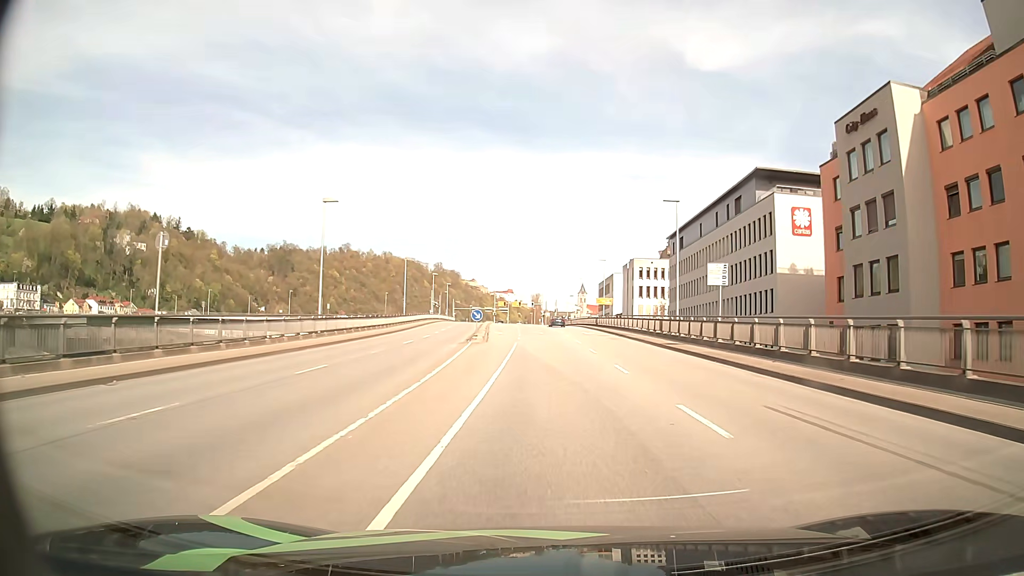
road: primary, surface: asphalt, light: Day
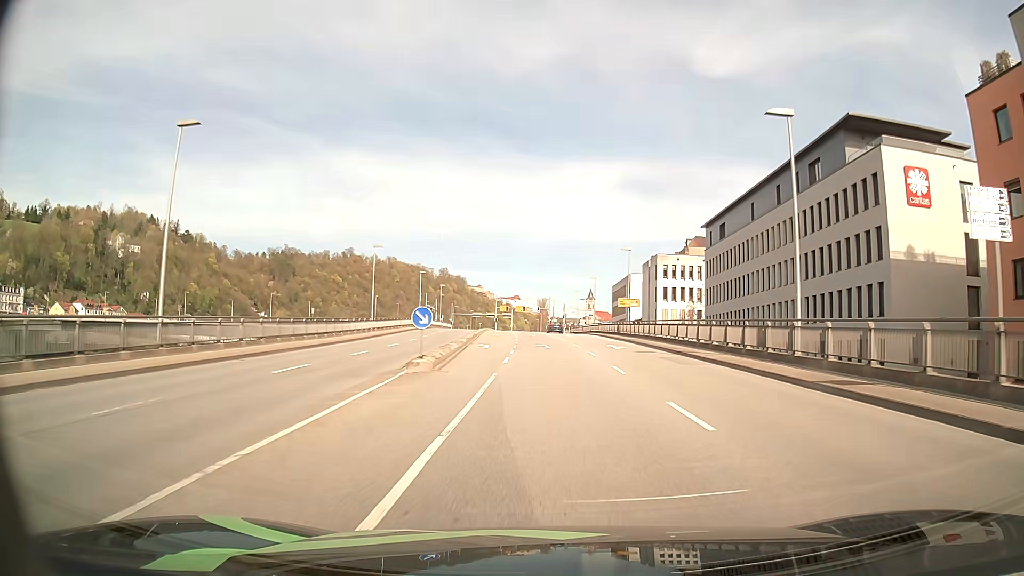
(-0.1, +17.6) m; -1°
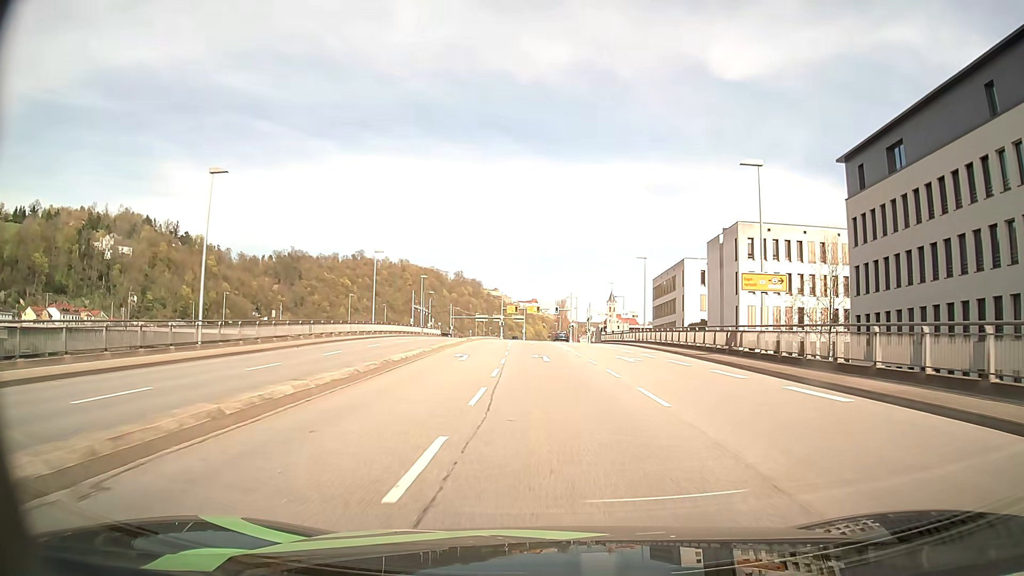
(-0.4, +34.4) m; -2°
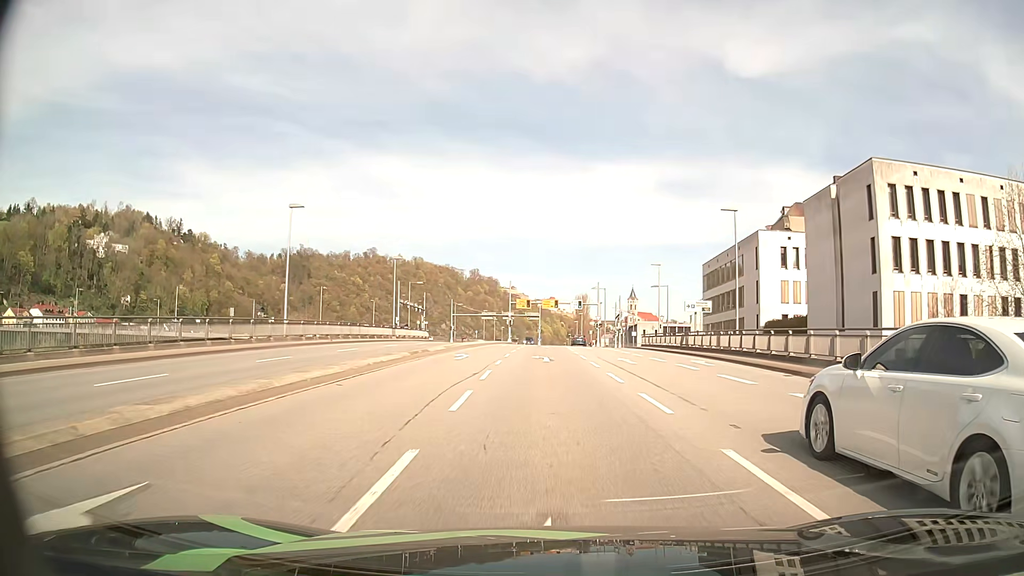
(-0.2, +25.3) m; -1°
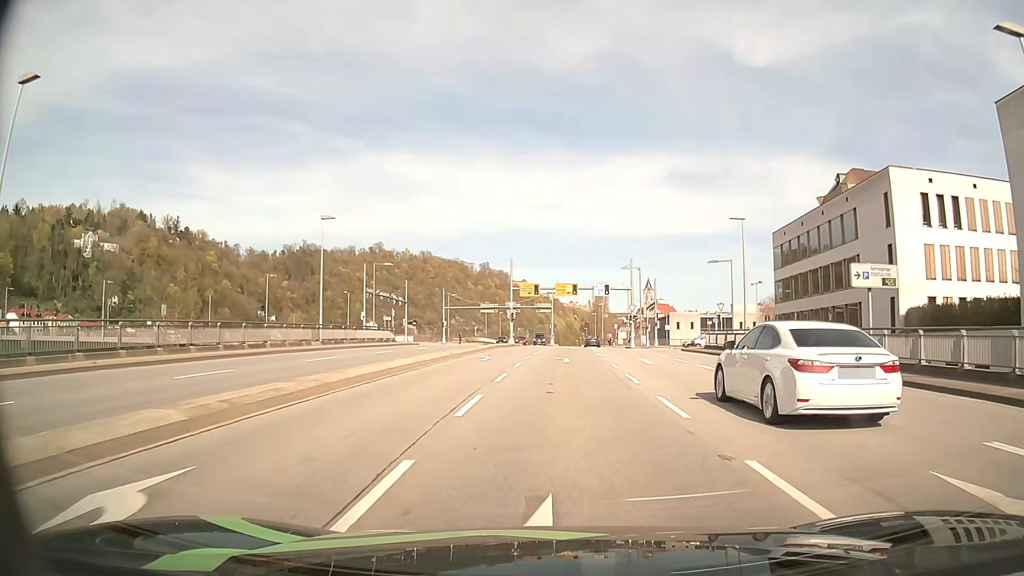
(-0.3, +24.2) m; -1°
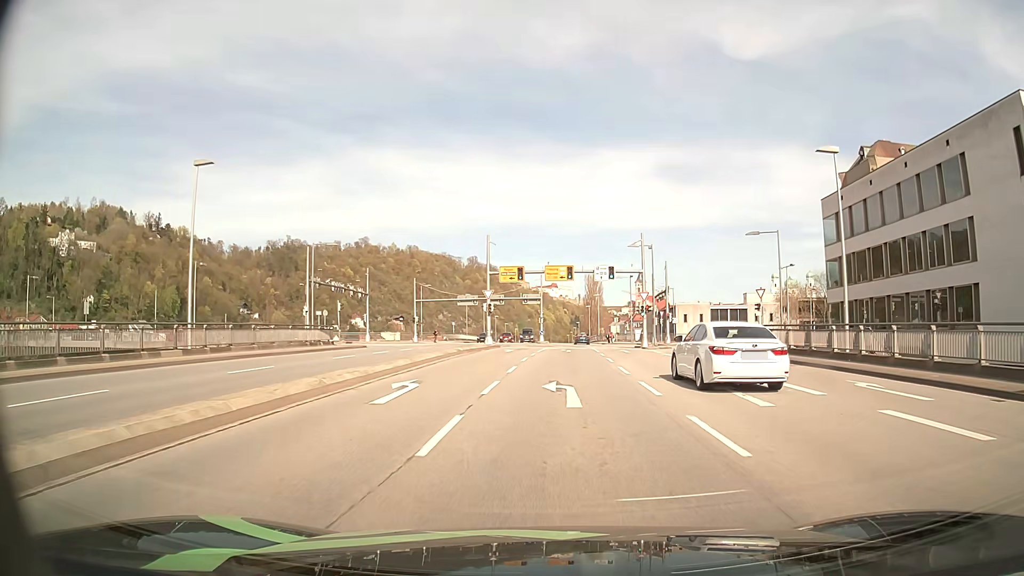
(+0.1, +14.9) m; +1°
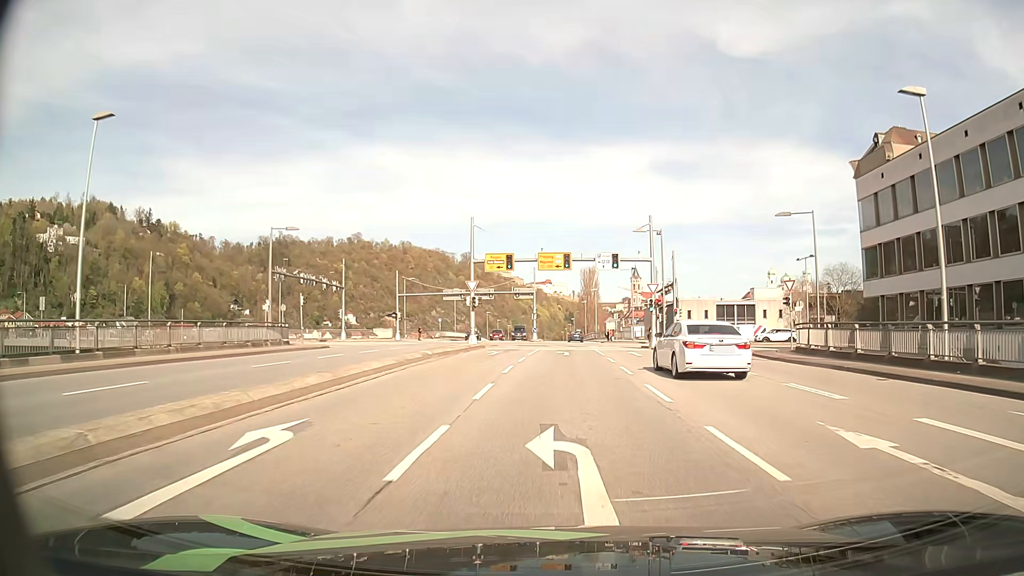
(0.0, +7.1) m; +1°
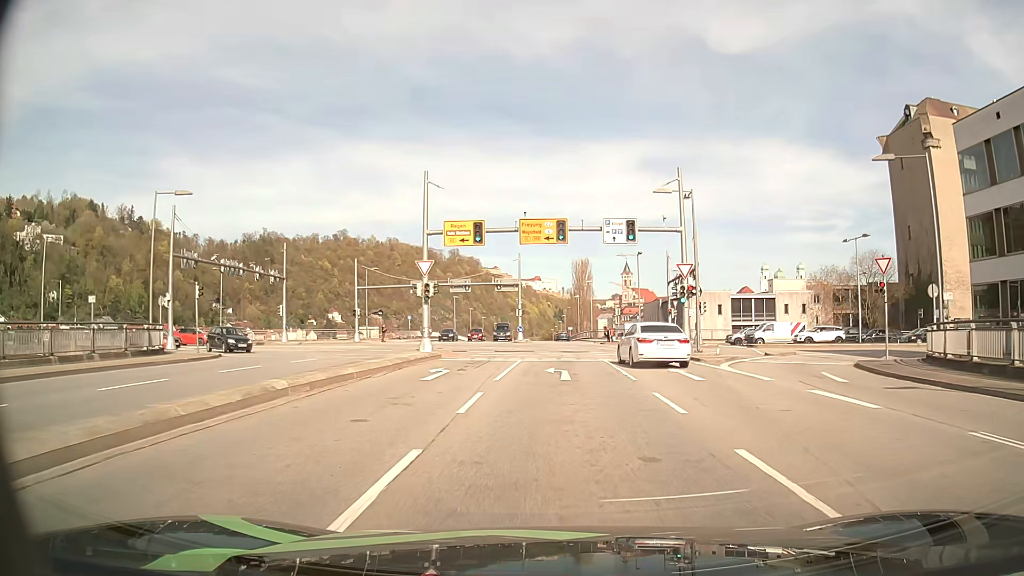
(+0.1, +13.6) m; +1°
(0, +10) (0, +20) (0, +30) (0, +40) (-4, +49) (-10, +57) (-20, +60) (-30, +60) (-40, +60) (-50, +60) m
